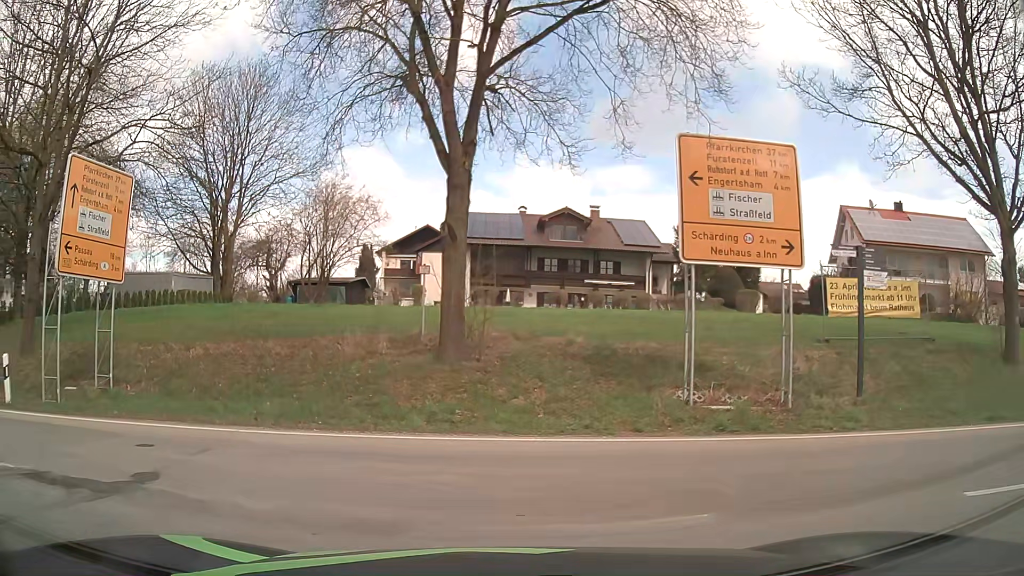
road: primary_link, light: Day
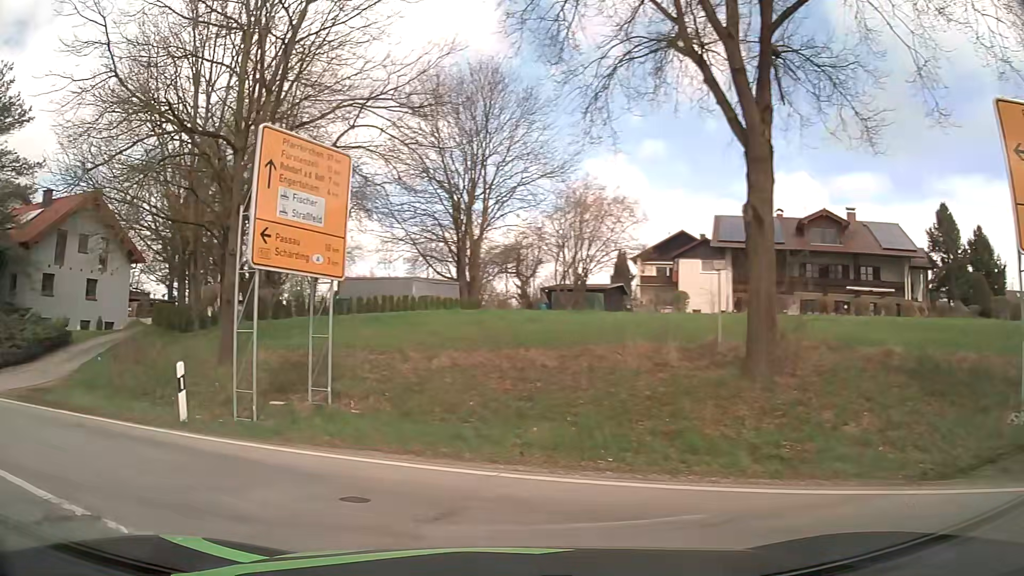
(-0.6, +3.0) m; -20°
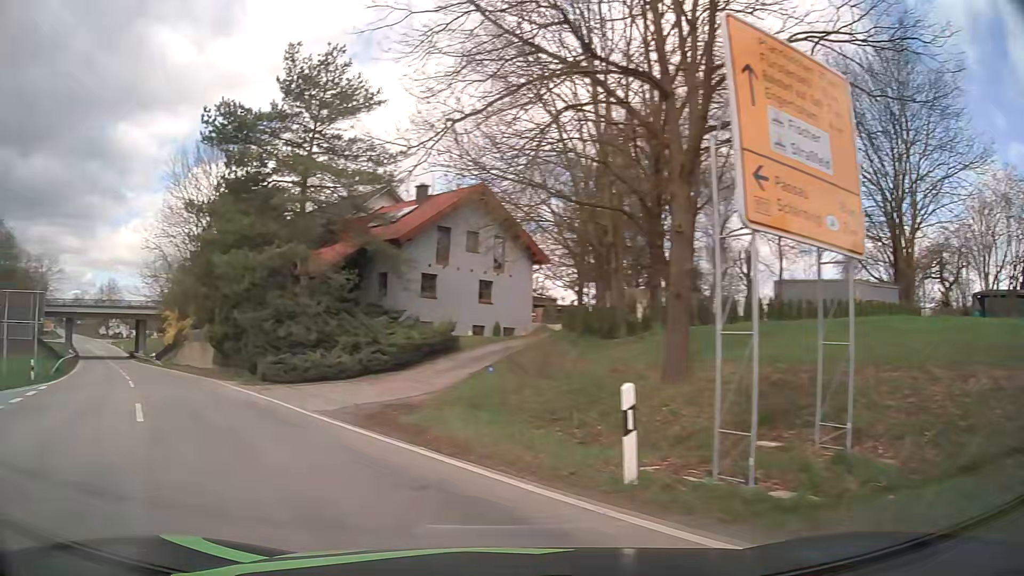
(-1.6, +4.7) m; -36°
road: secondary
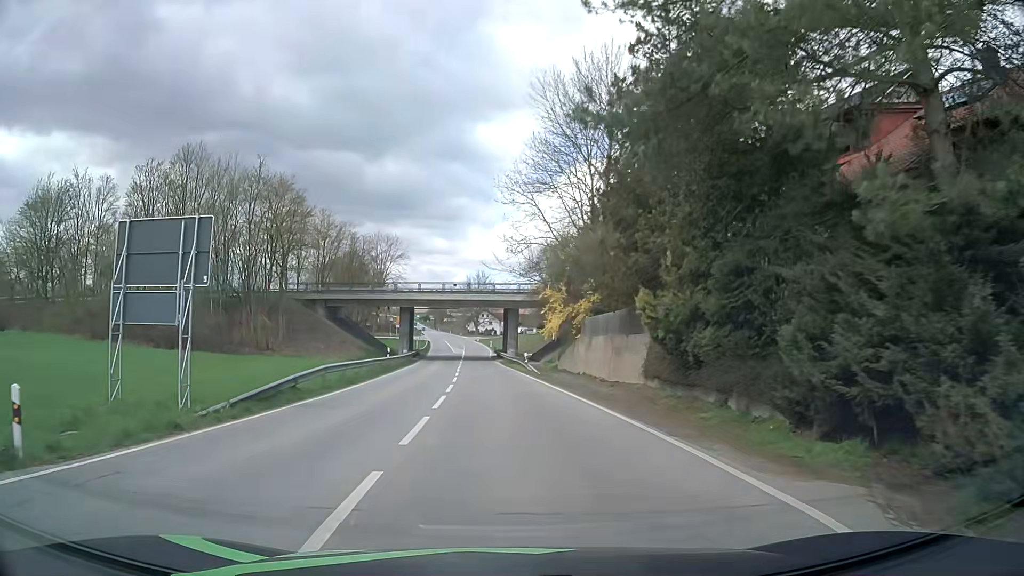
(-9.8, +19.6) m; -33°
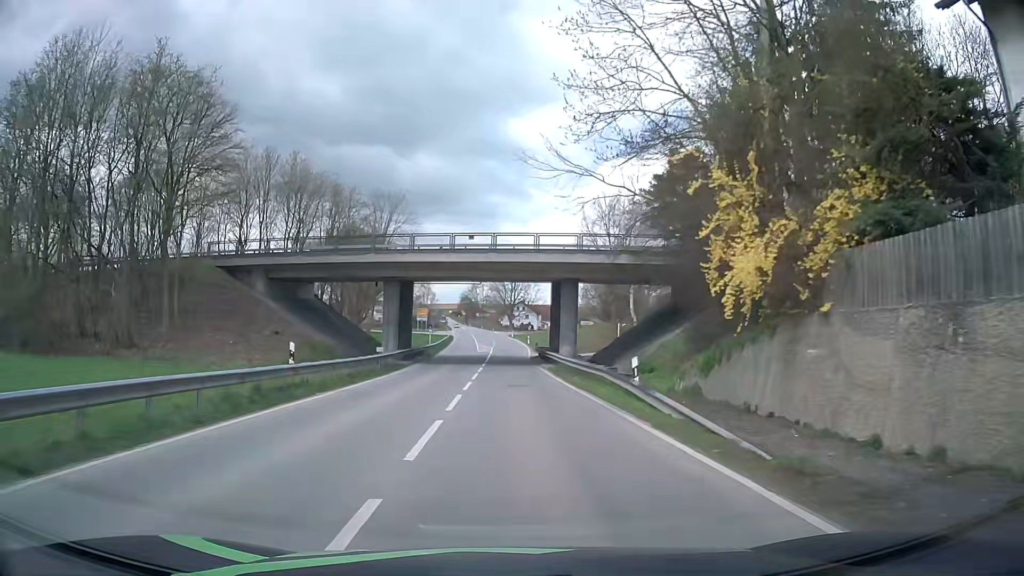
(-1.1, +26.0) m; -4°
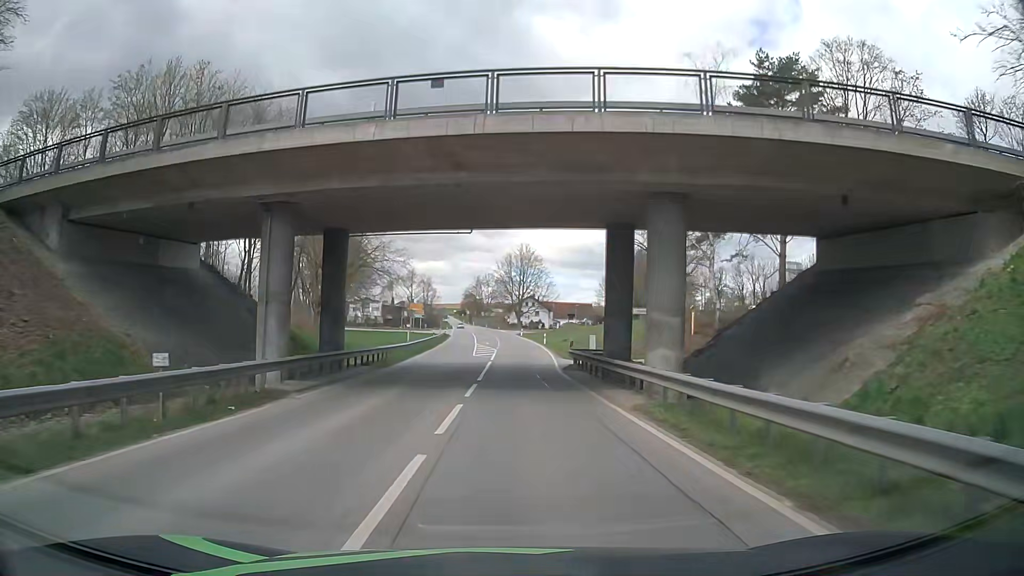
(0.0, +22.3) m; -1°
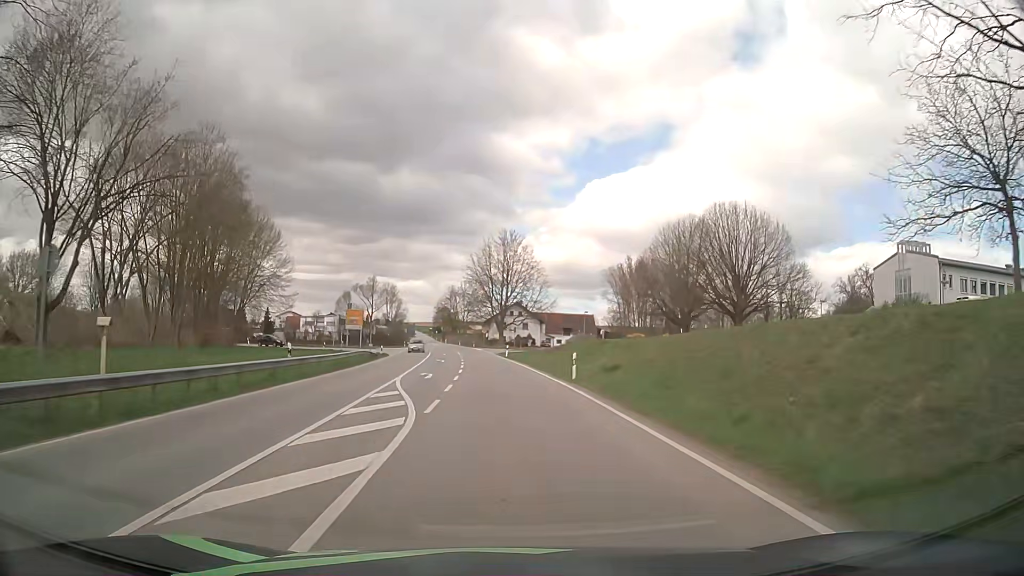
(+1.2, +41.1) m; +2°
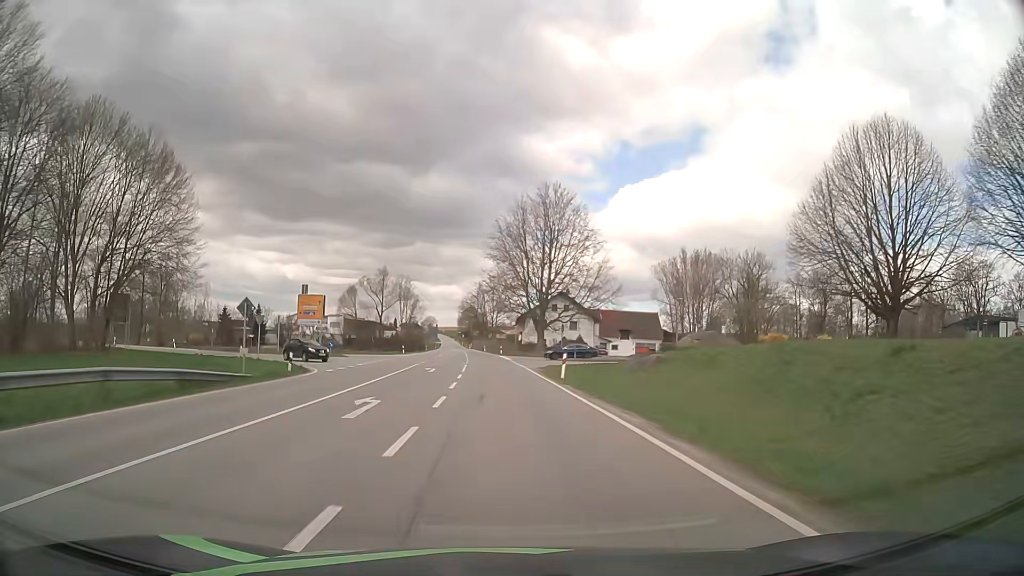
(-0.8, +35.2) m; -3°
(0, +10) (0, +20) (-1, +30) (-1, +40) (-1, +50) (-2, +60) (-2, +70) (-3, +80) (-4, +90) (-5, +100) m
